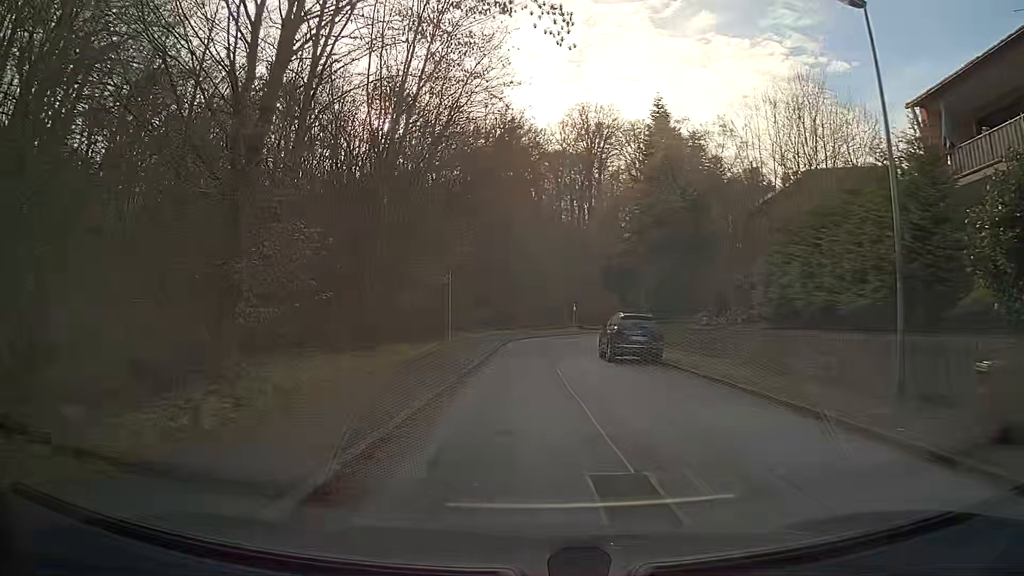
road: residential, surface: asphalt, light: Day
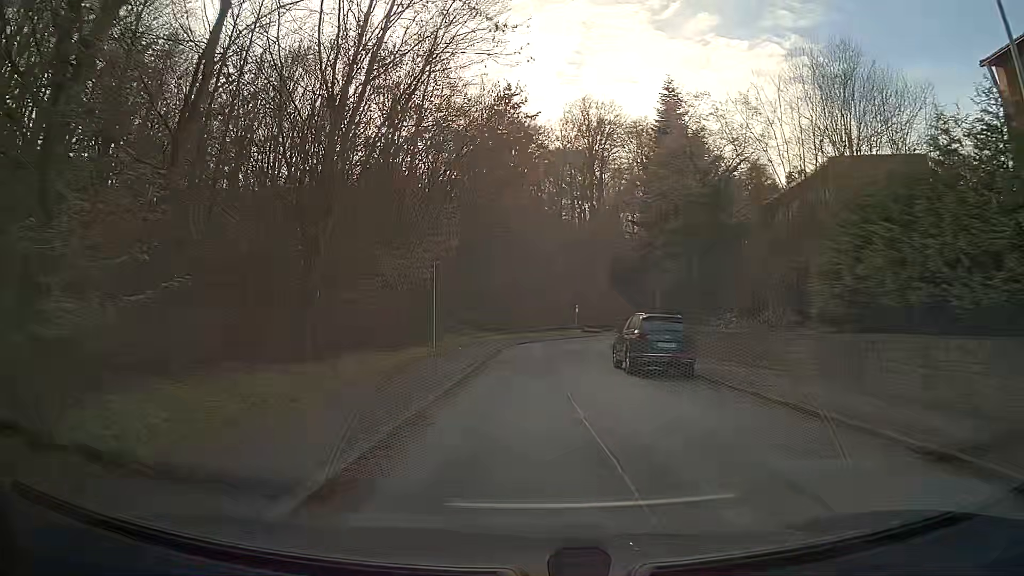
(0.0, +4.5) m; 0°
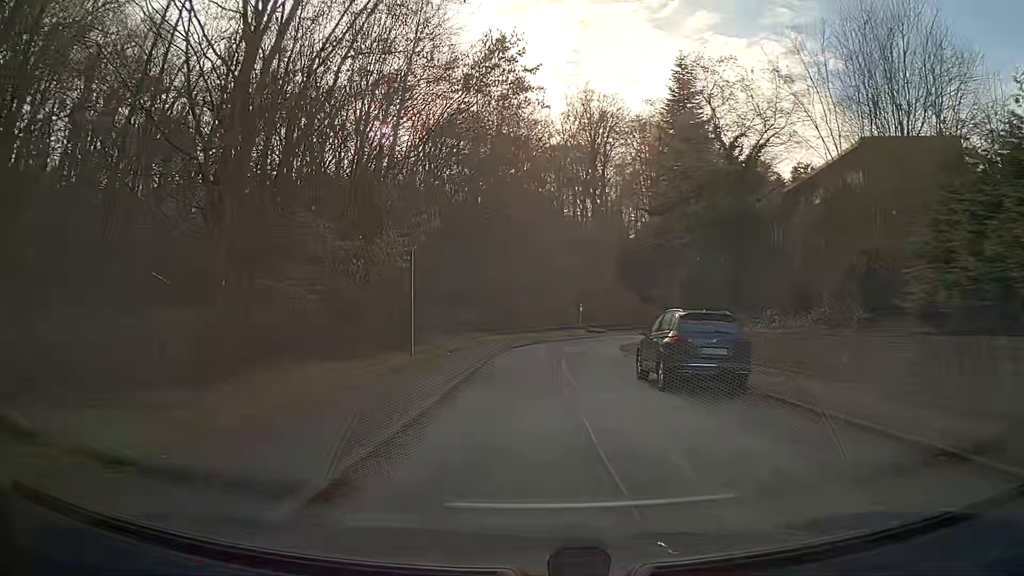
(0.0, +4.6) m; -1°
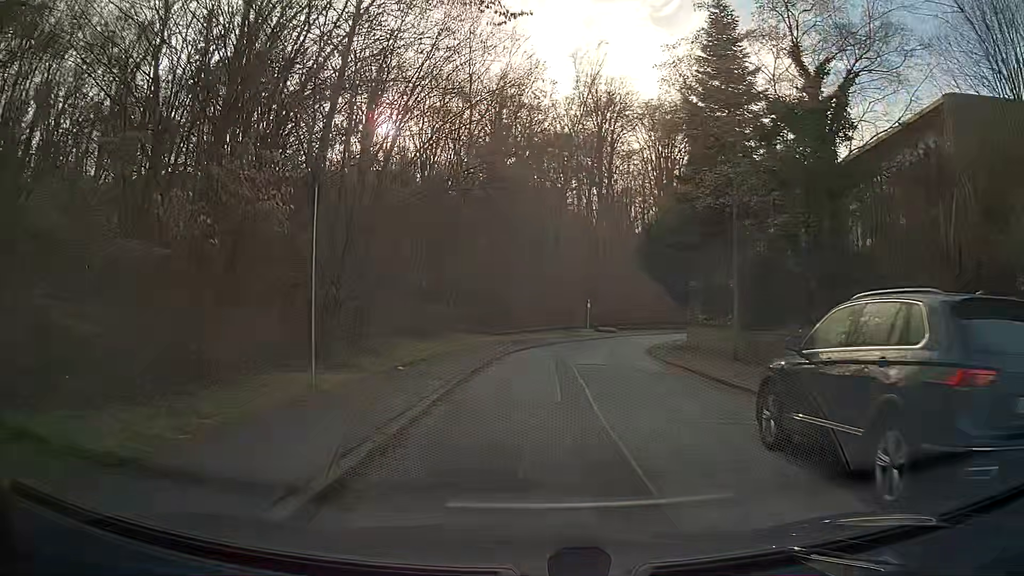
(0.0, +9.1) m; 0°
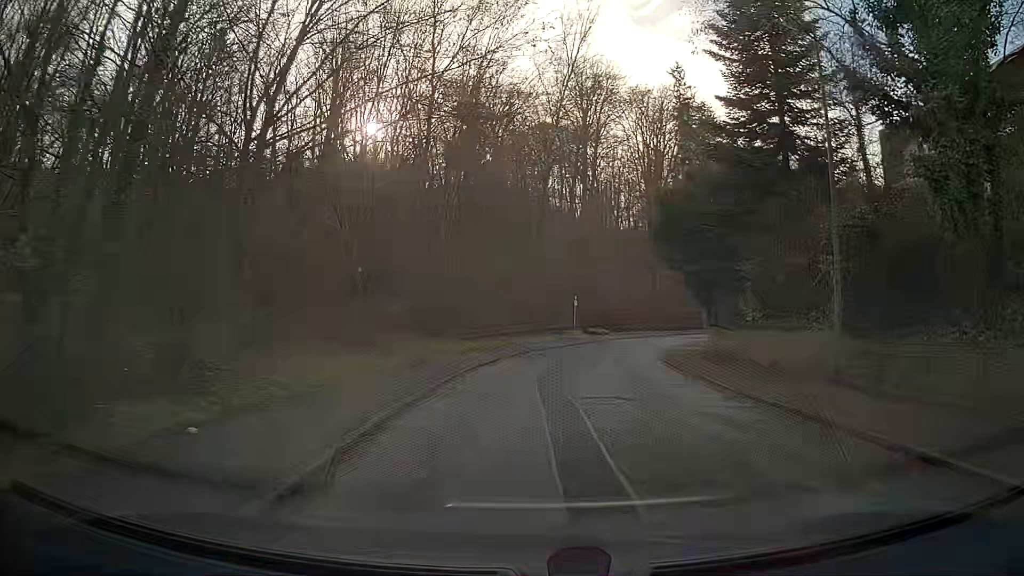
(+0.2, +9.2) m; +3°
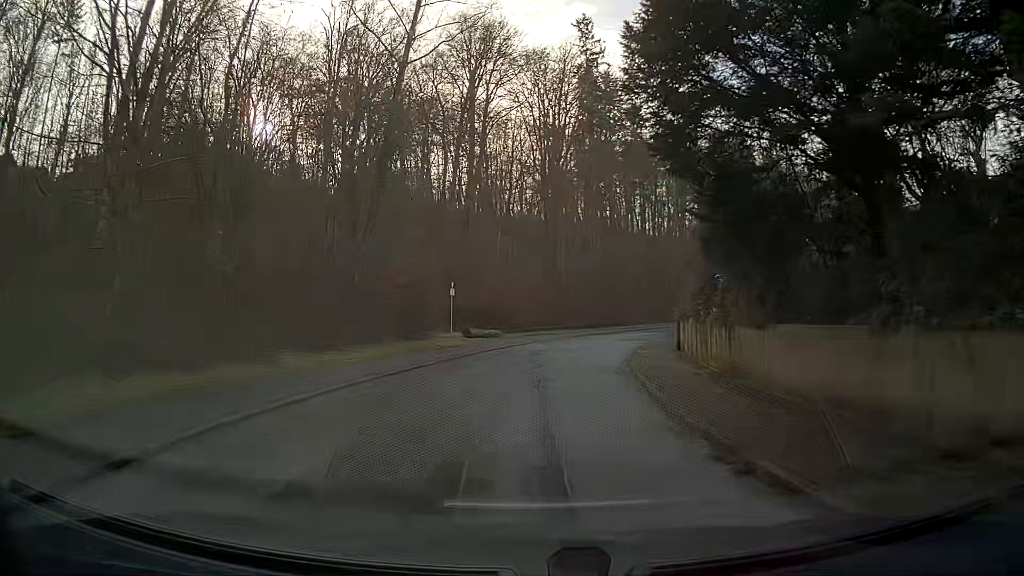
(+1.6, +18.3) m; +9°
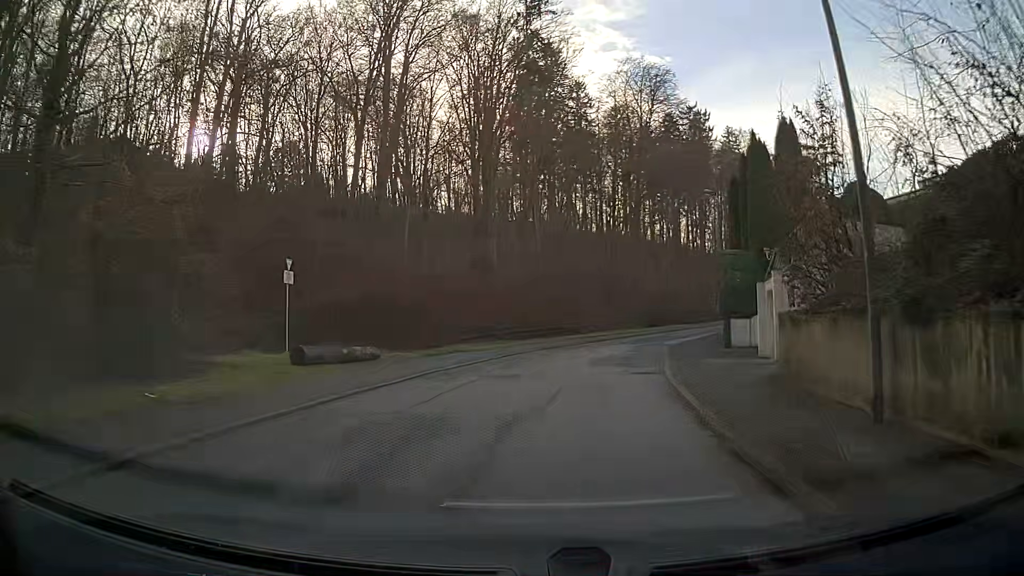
(+0.8, +18.6) m; +6°
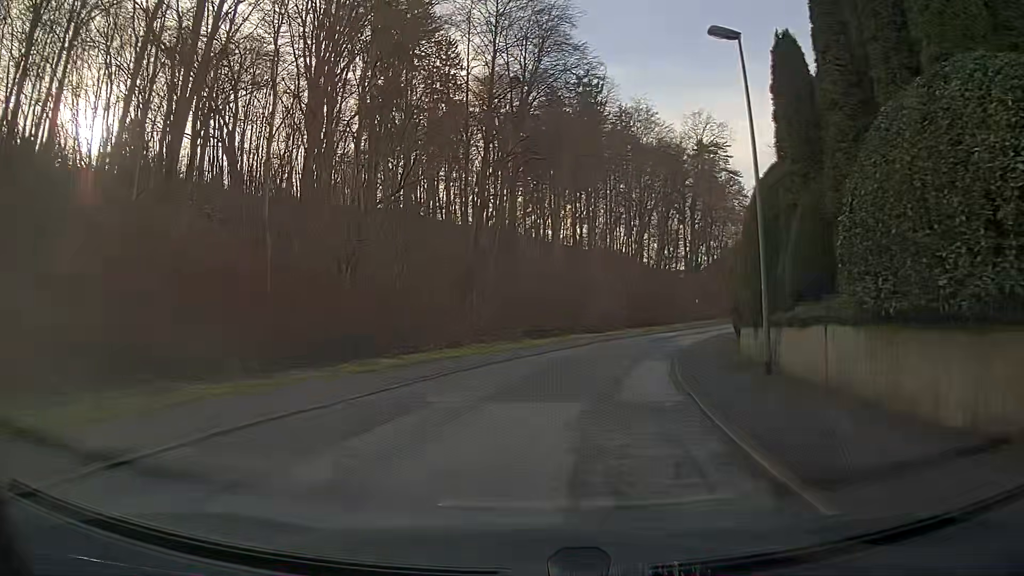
(+2.3, +22.9) m; +12°
(0, +10) (+2, +20) (+4, +30) (+7, +39) (+11, +48) (+16, +57) (+21, +66) (+25, +75) (+30, +84) (+35, +93) m
